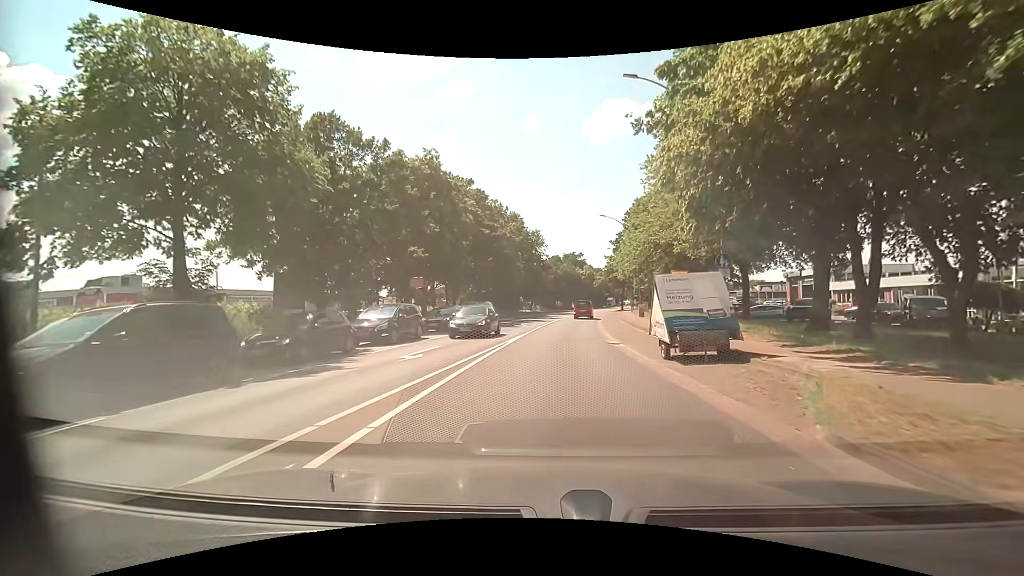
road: tertiary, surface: asphalt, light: Day
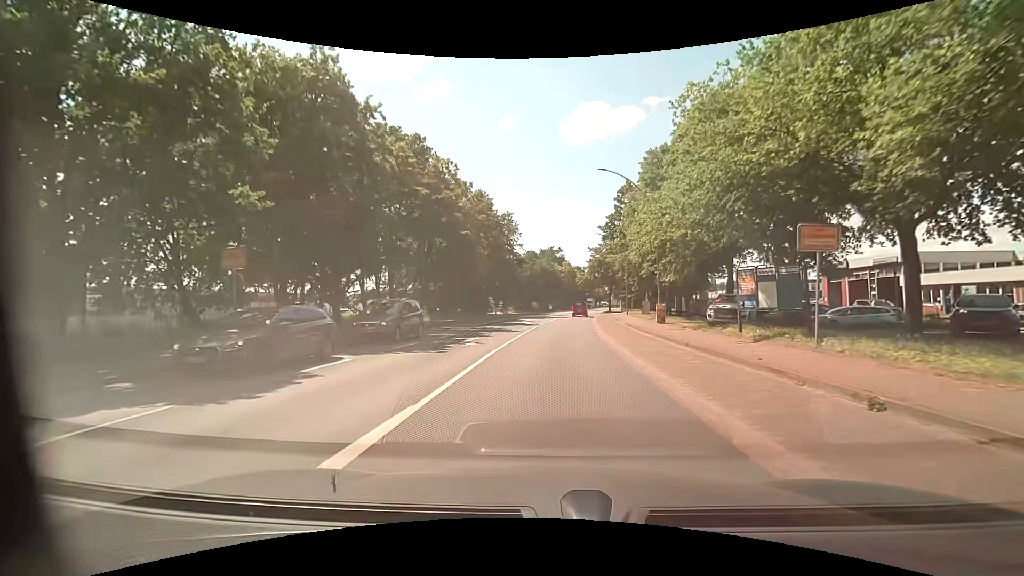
(+0.4, +17.5) m; +3°
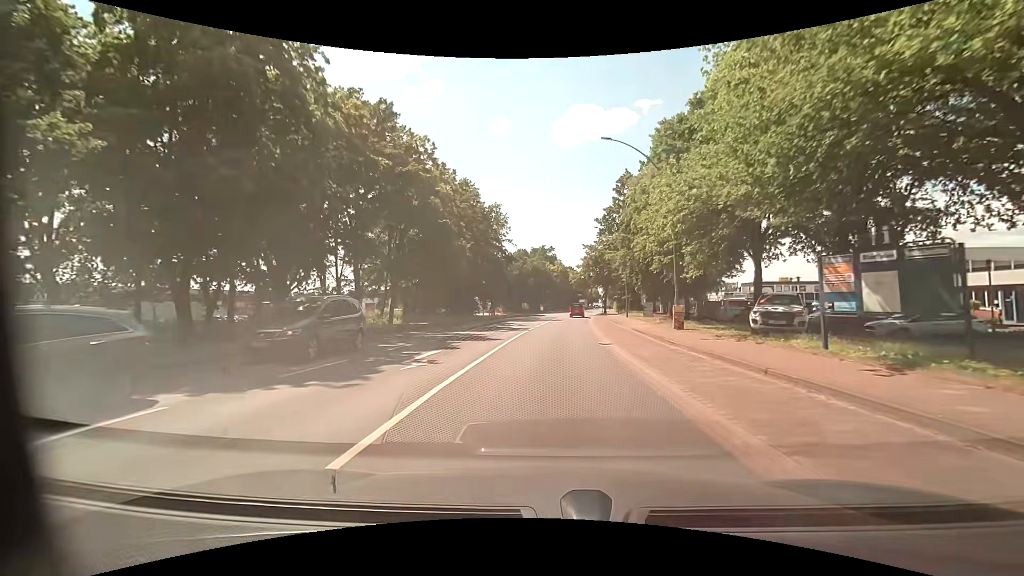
(+0.1, +6.4) m; +2°
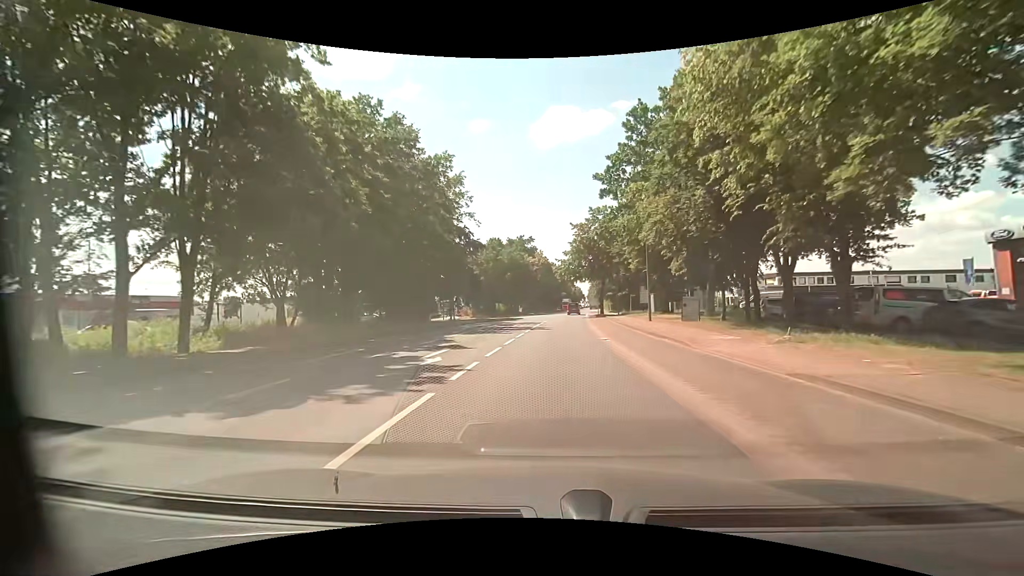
(+0.3, +21.0) m; +2°
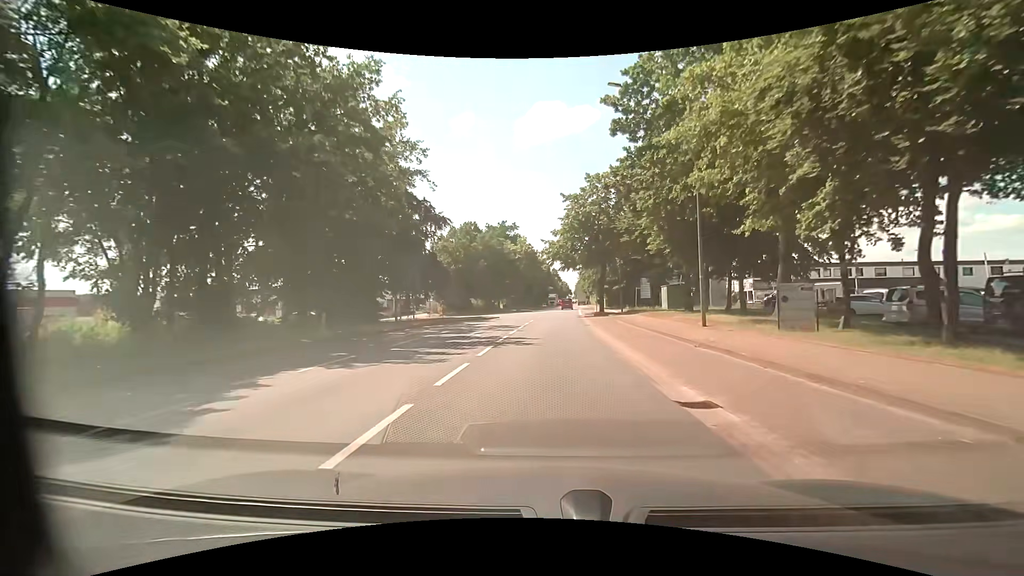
(+0.2, +14.7) m; +2°
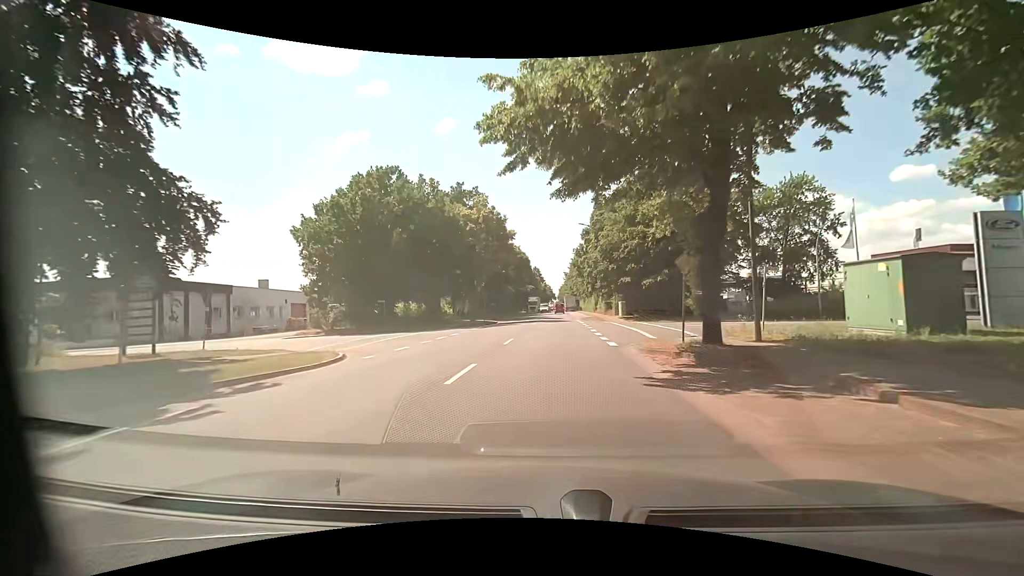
(+0.6, +35.6) m; +2°
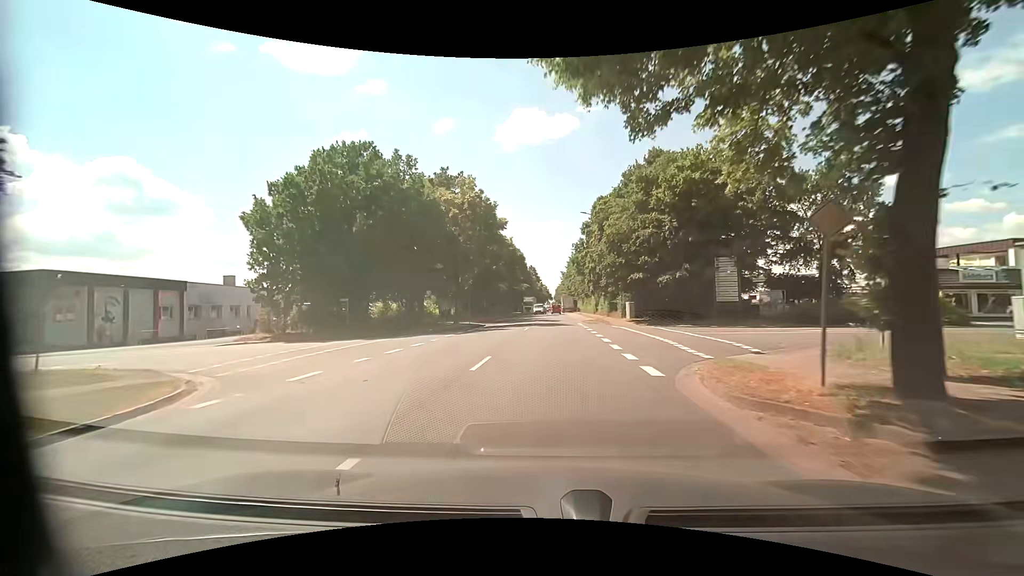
(0.0, +7.1) m; 0°
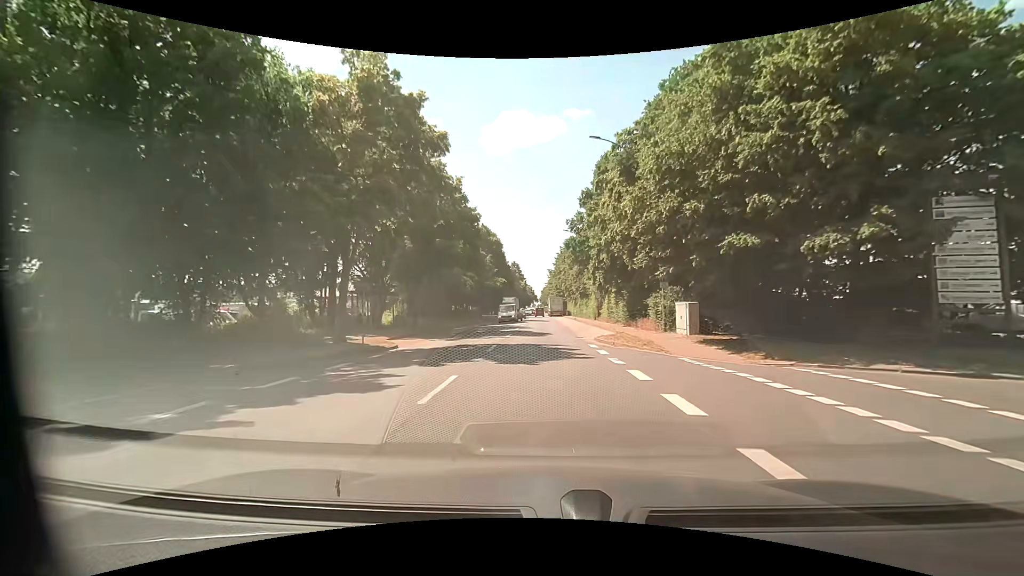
(+0.4, +21.6) m; +2°
(0, +10) (0, +20) (0, +30) (0, +40) (0, +50) (0, +60) (0, +70) (0, +80) (-1, +90) (-1, +100) m
